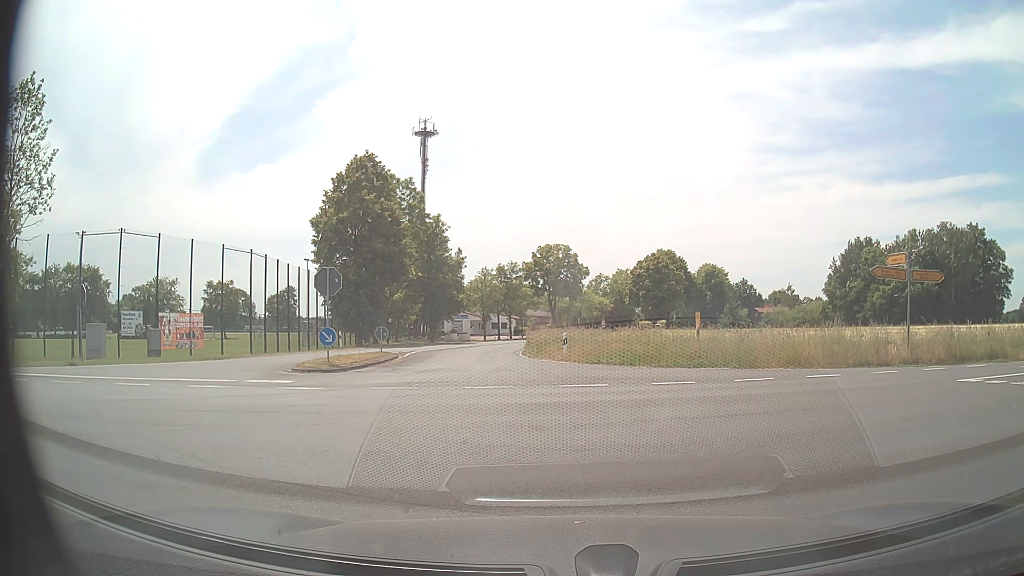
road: secondary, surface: asphalt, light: Day
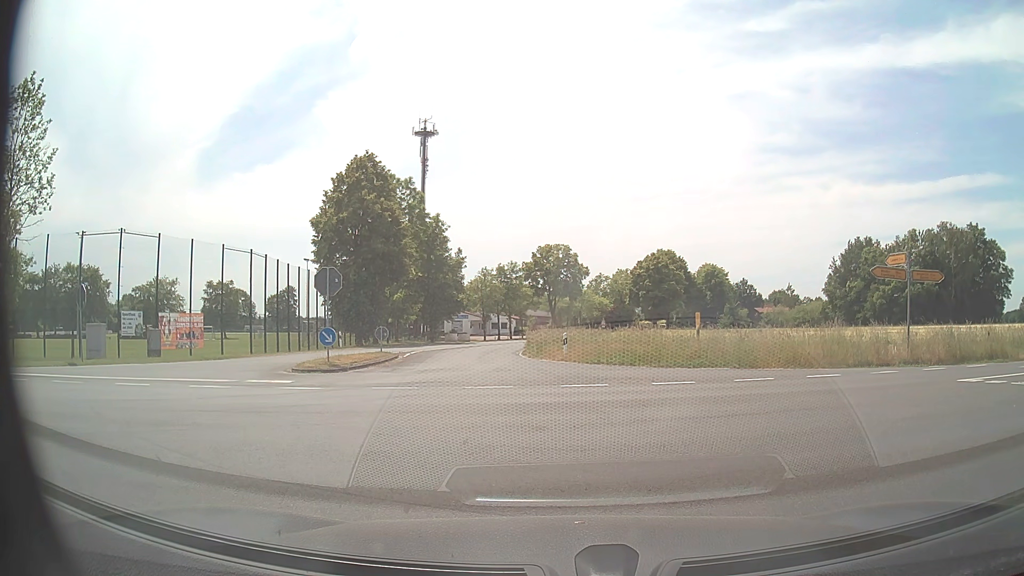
(0.0, 0.0) m; 0°
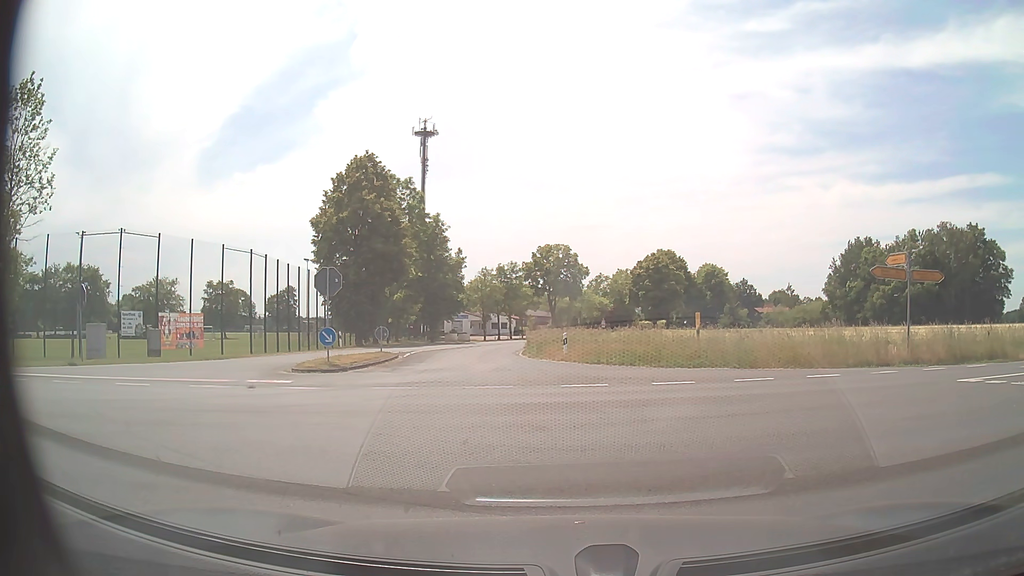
(0.0, 0.0) m; 0°
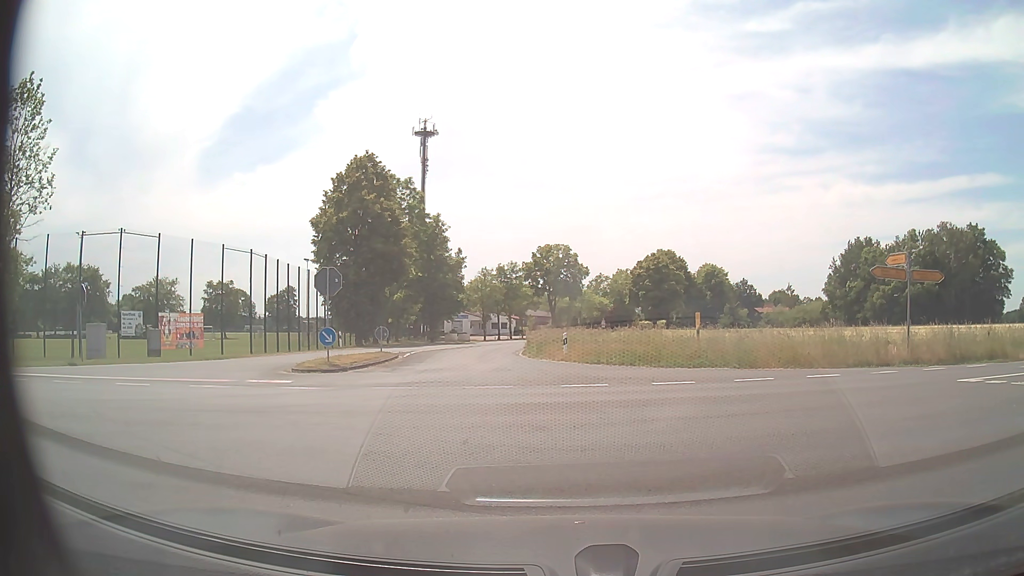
(0.0, 0.0) m; 0°
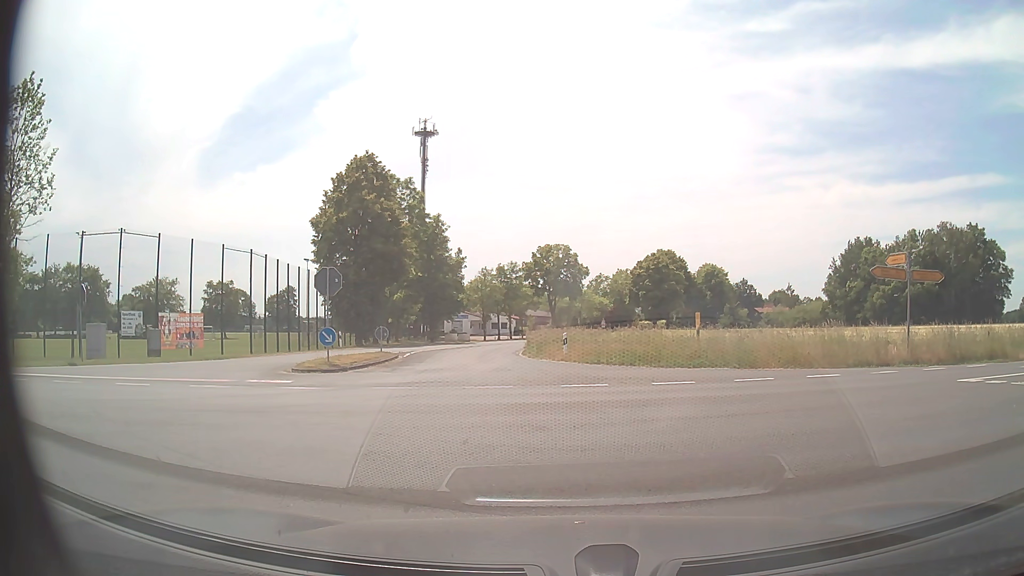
(0.0, 0.0) m; 0°
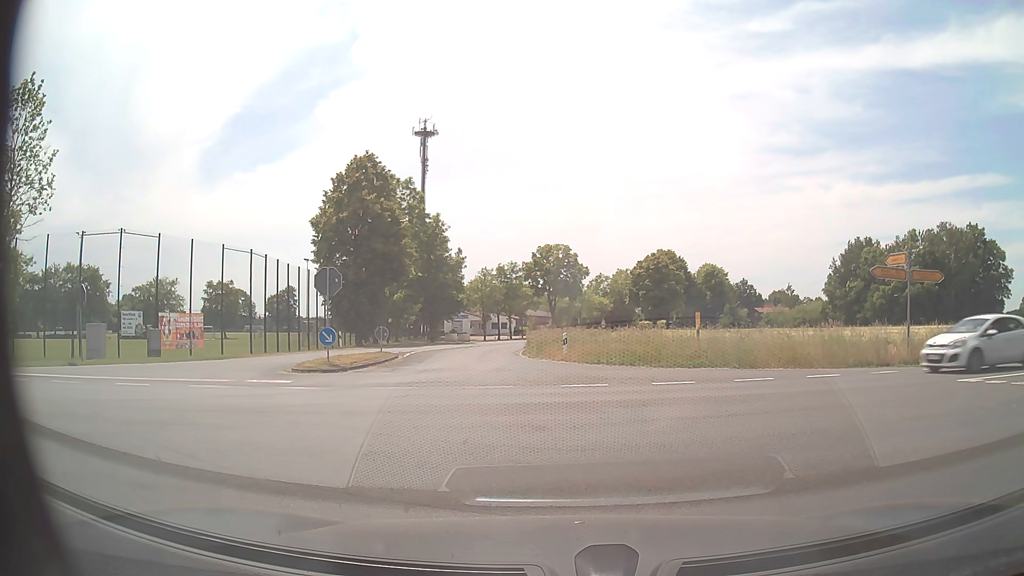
(0.0, 0.0) m; 0°
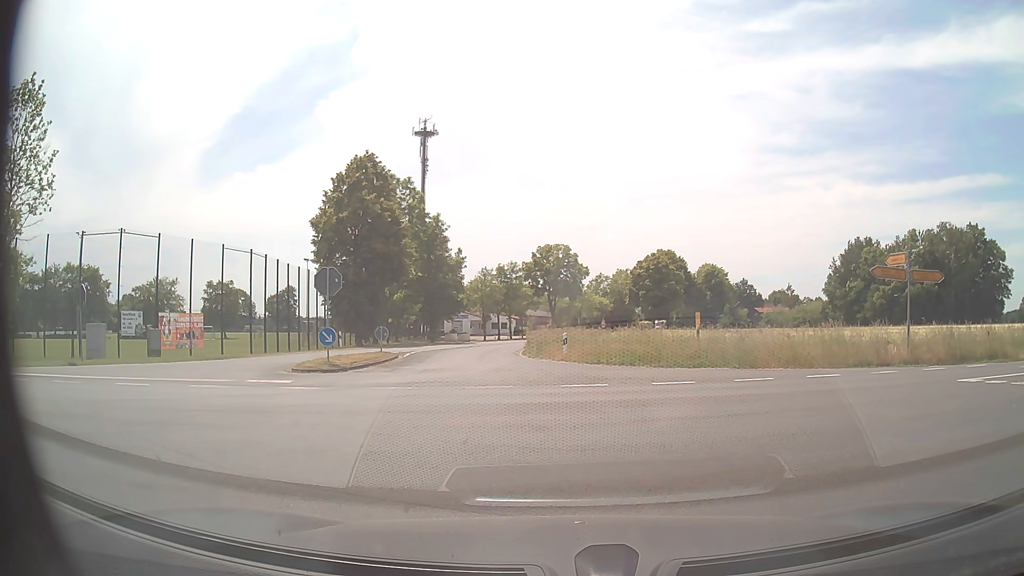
(0.0, 0.0) m; 0°
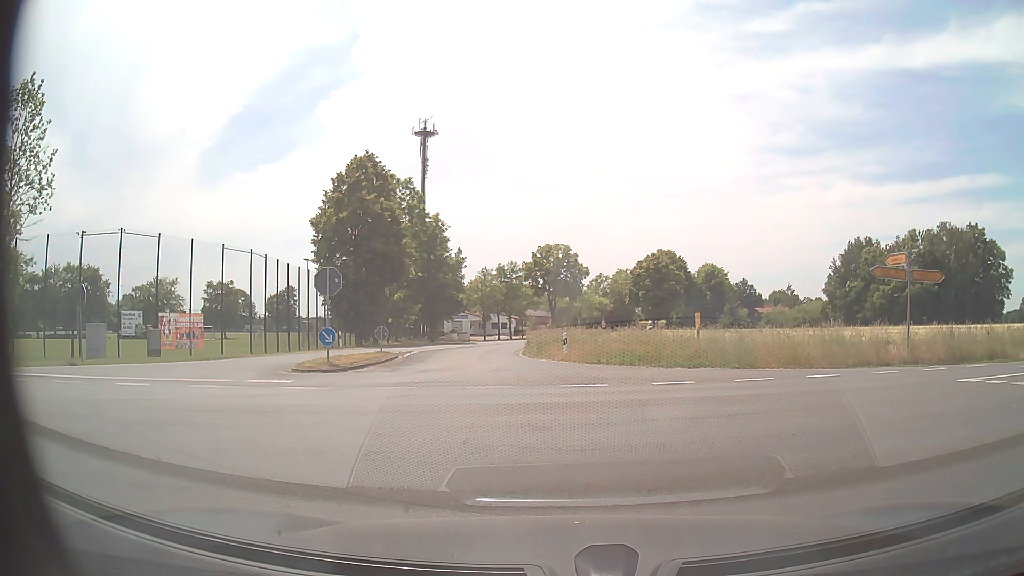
(0.0, 0.0) m; 0°
(0, +10) (-1, +20) (-2, +30) (-3, +40) (-3, +50) (-1, +60) (+1, +69) (+4, +79) (+6, +89) (+9, +98) m
